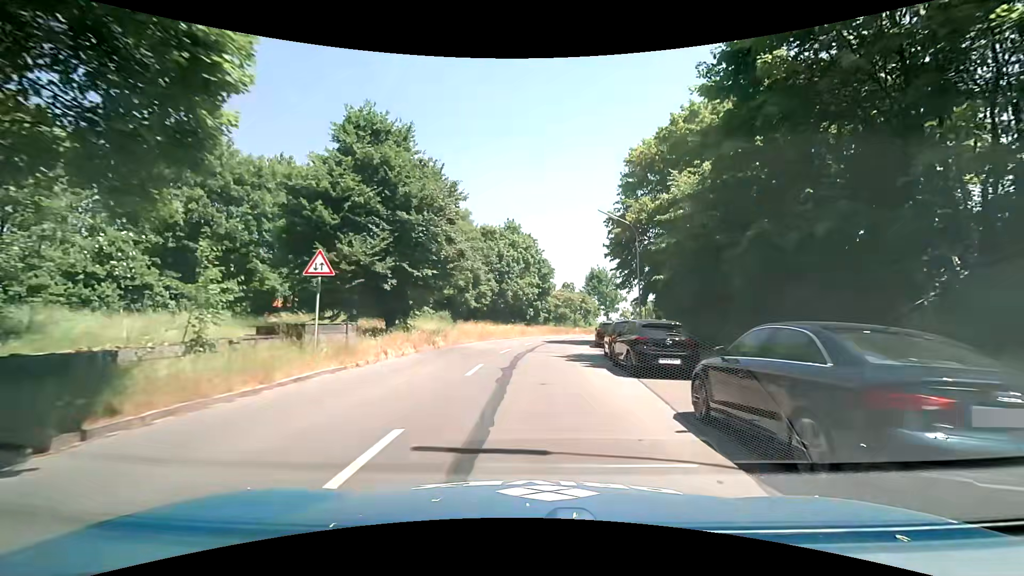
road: tertiary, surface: asphalt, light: Day
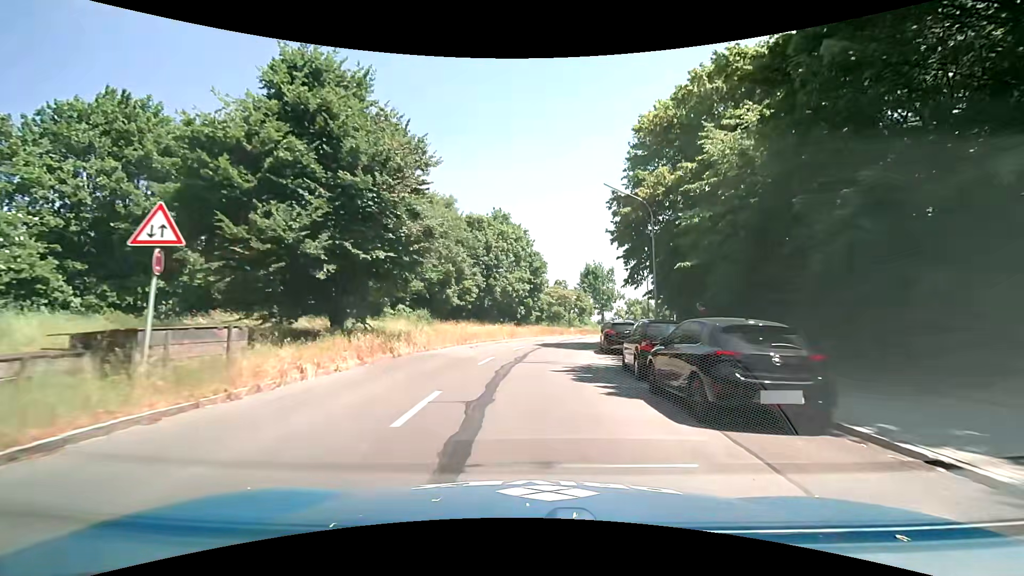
(0.0, +5.8) m; +1°
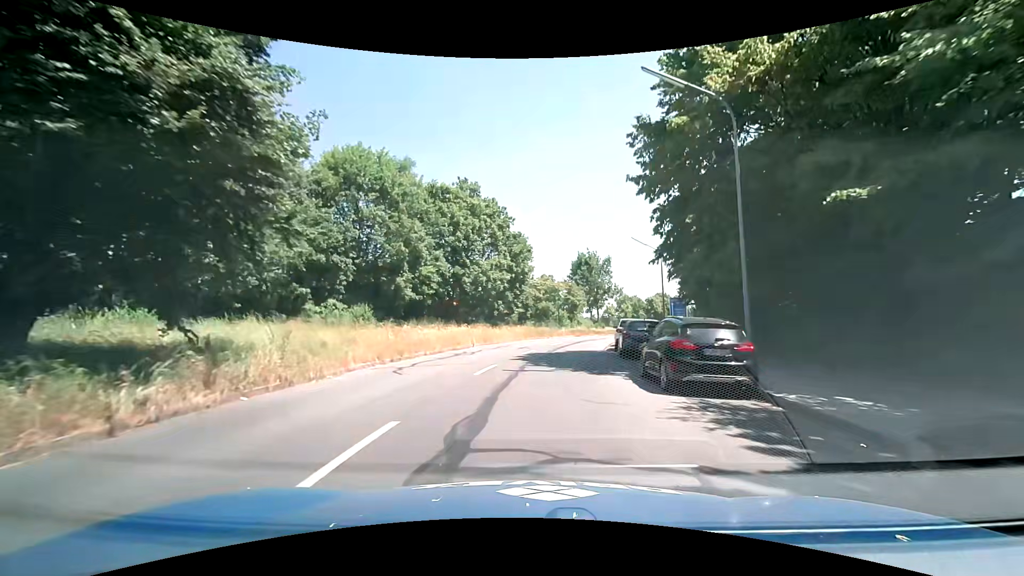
(+0.1, +11.6) m; +1°
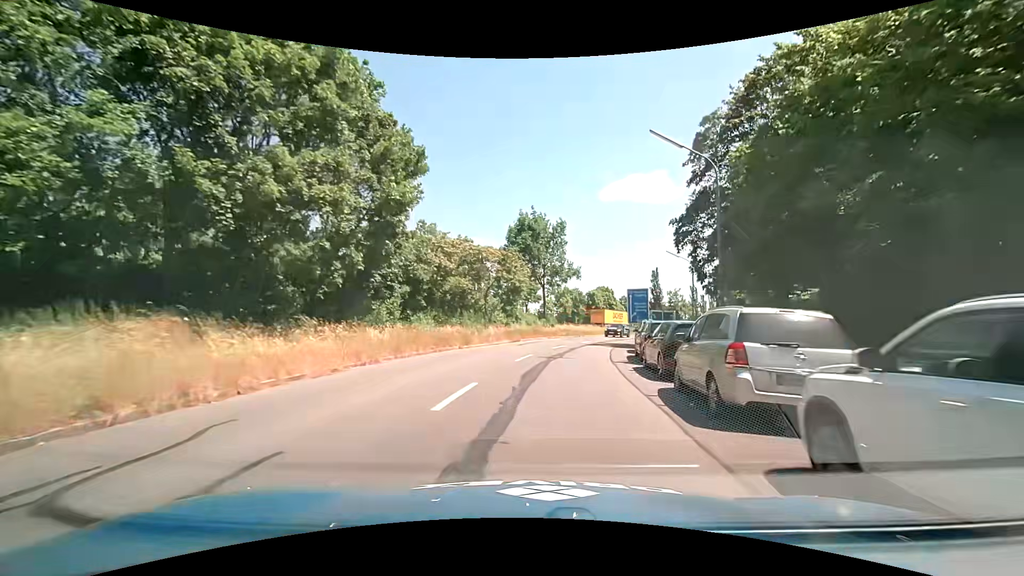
(+1.5, +23.4) m; +8°
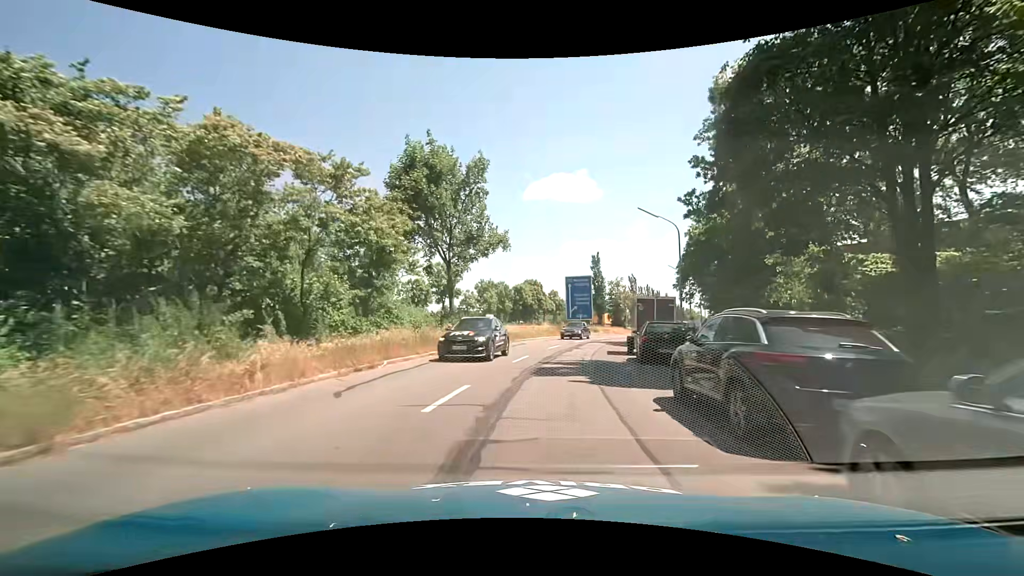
(+1.6, +17.6) m; +9°
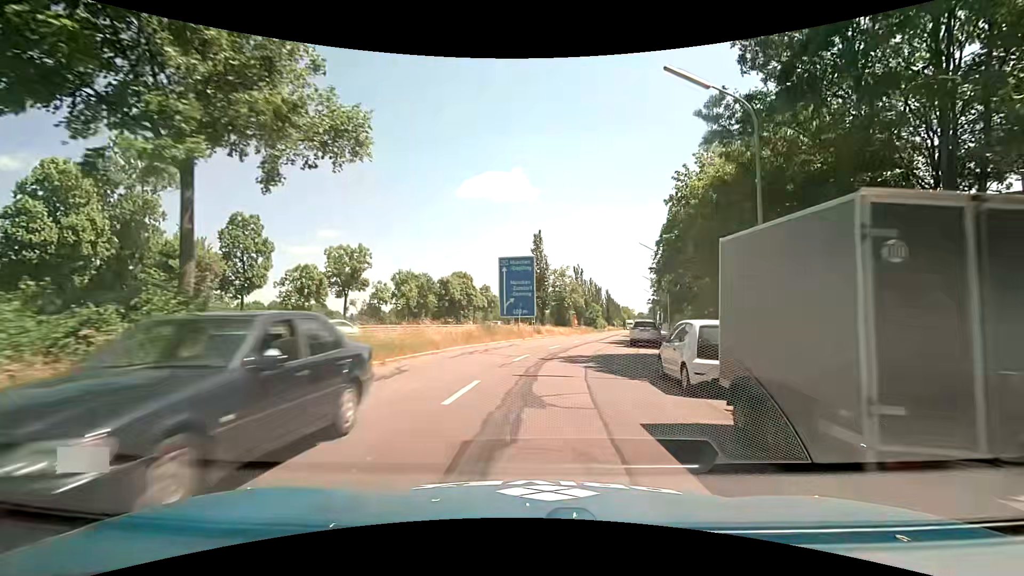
(+1.1, +17.3) m; +9°
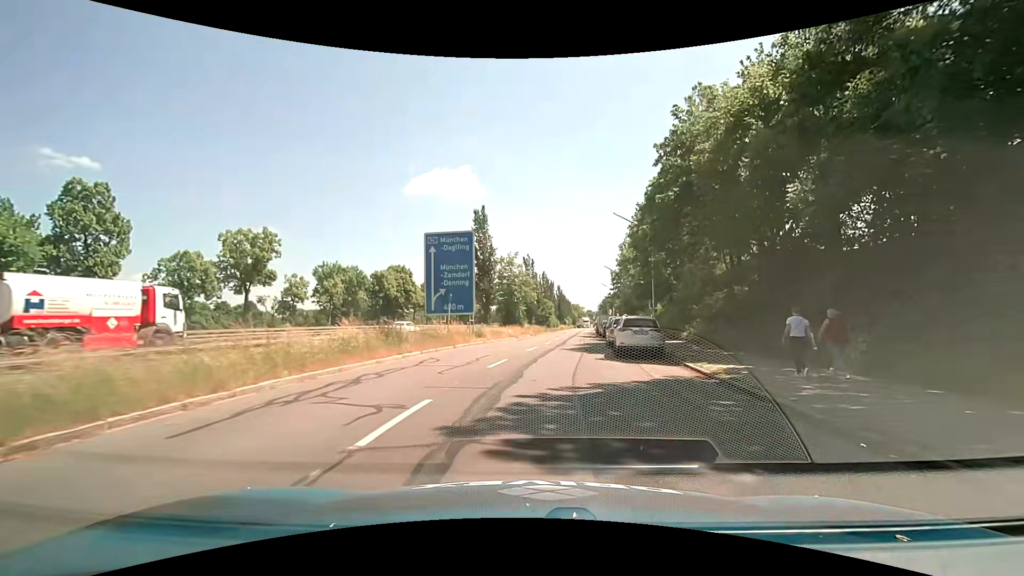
(+0.4, +11.5) m; +5°
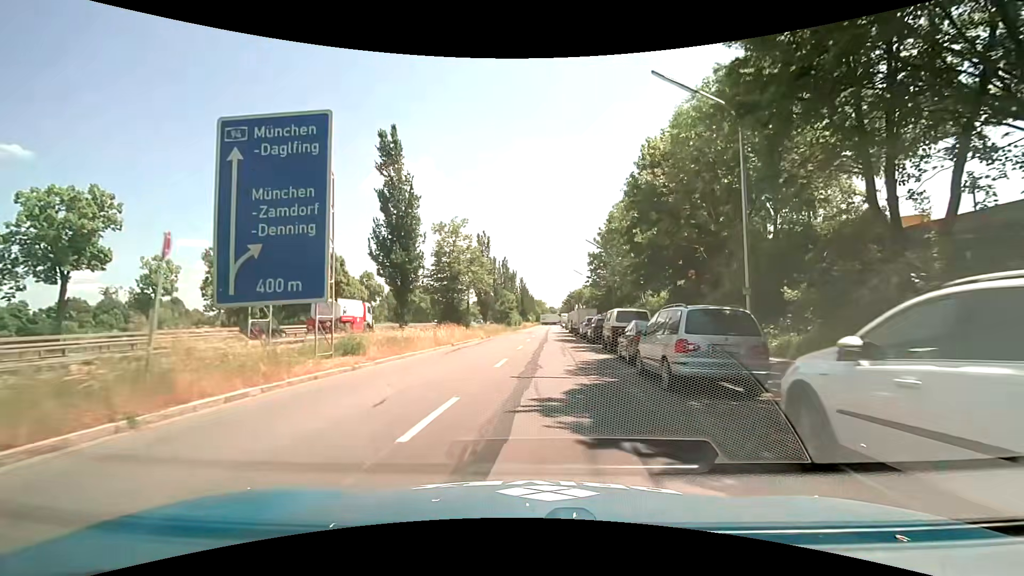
(+0.8, +17.9) m; +4°
(0, +10) (+1, +20) (+2, +30) (+2, +40) (+3, +50) (+3, +60) (+4, +70) (+5, +80) (+5, +90) (+6, +100) m
